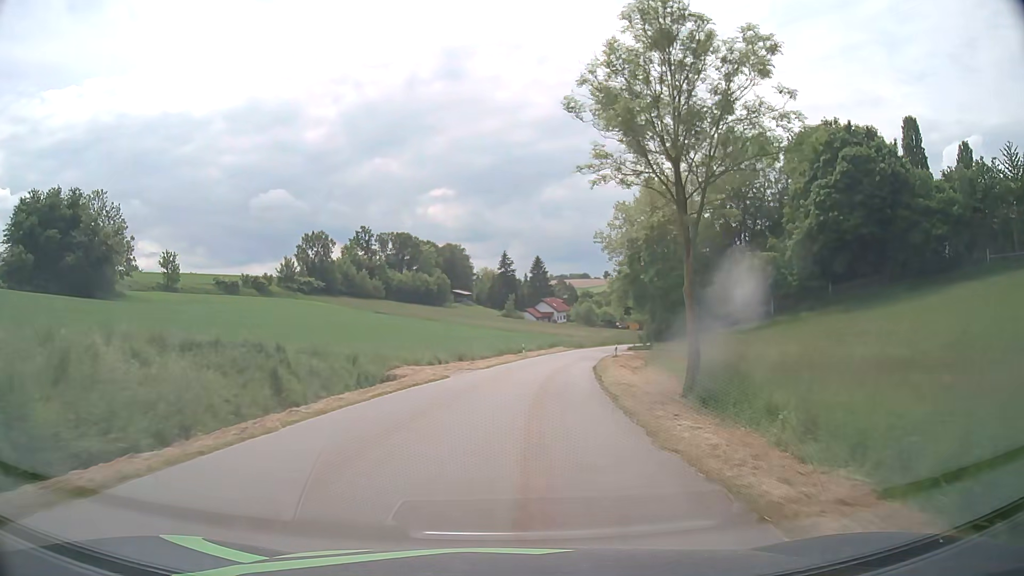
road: tertiary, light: Day
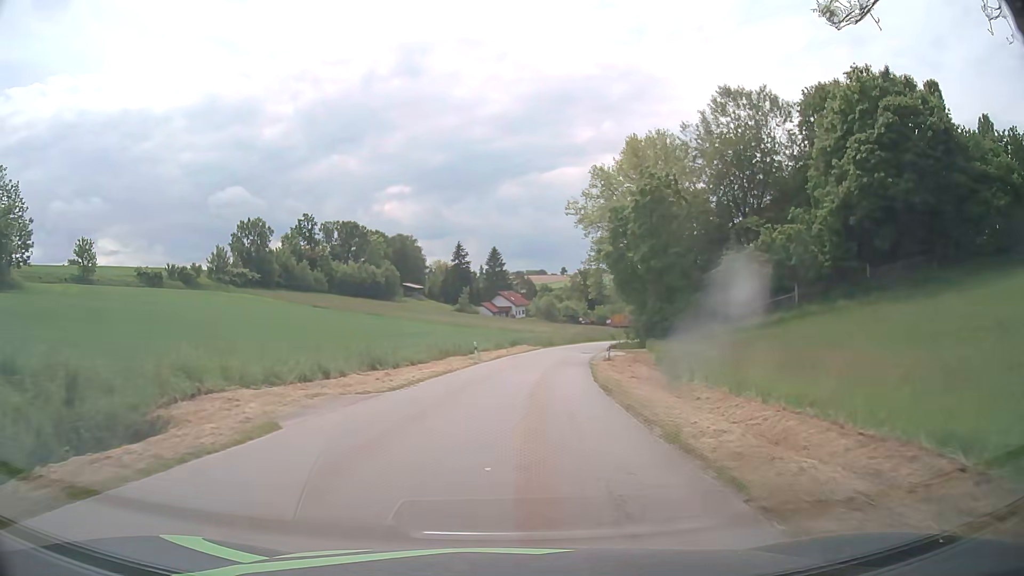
(+0.6, +15.8) m; +4°
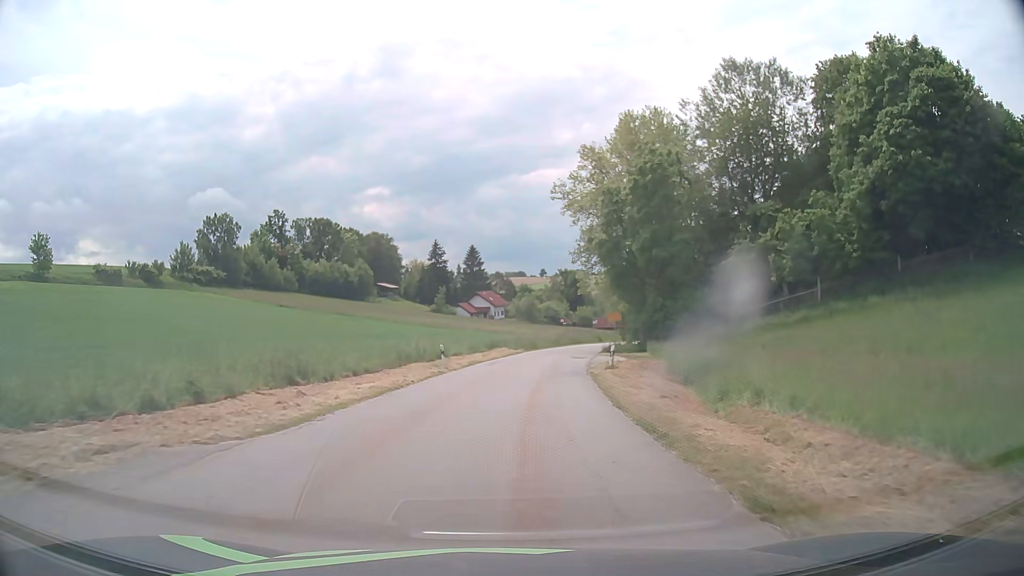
(+0.1, +7.8) m; +1°
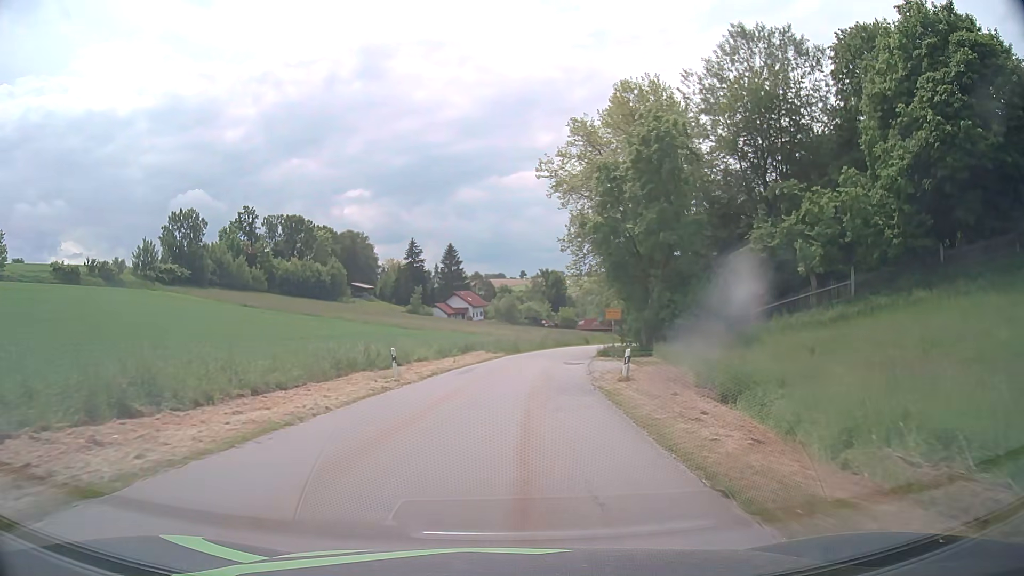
(+0.2, +7.8) m; +2°
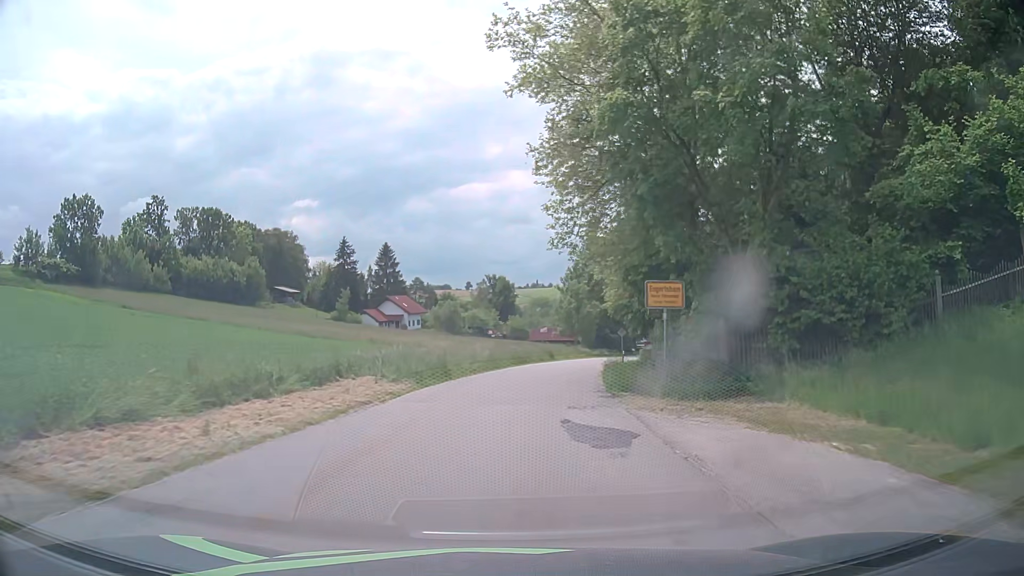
(+0.9, +23.1) m; +4°
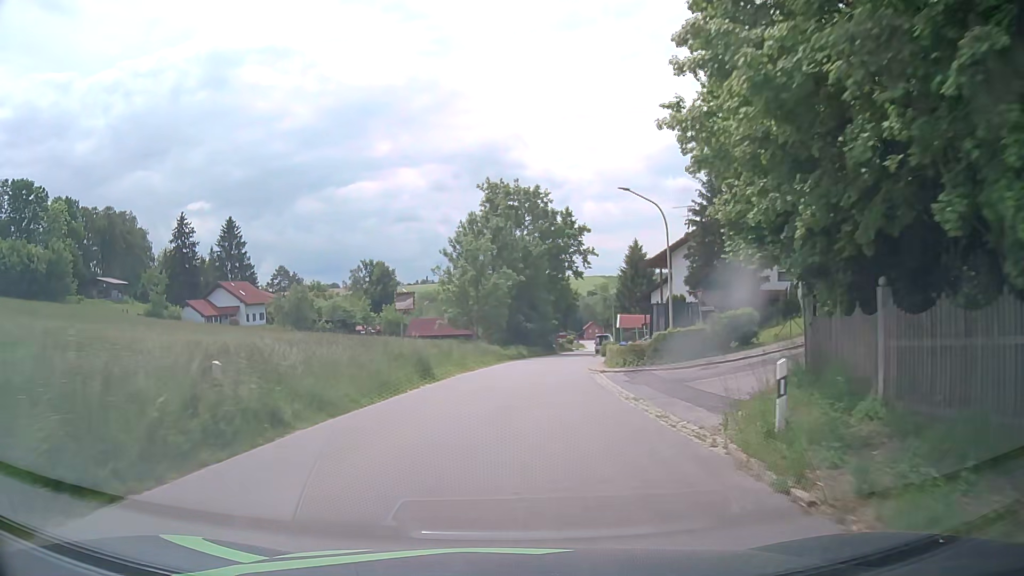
(+3.2, +38.3) m; +9°
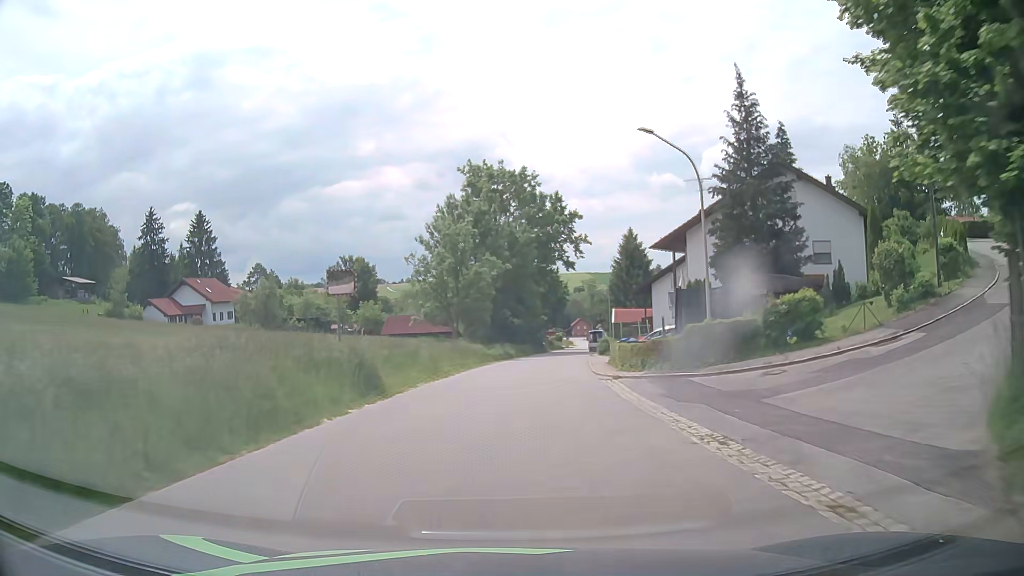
(+0.2, +7.7) m; +2°
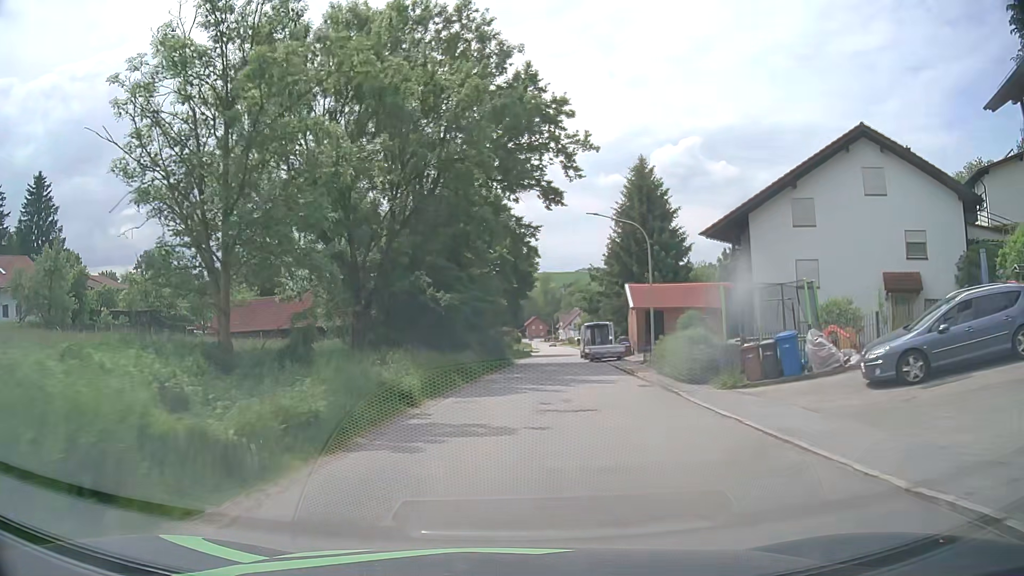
(+0.8, +38.6) m; +4°
(0, +10) (0, +20) (+1, +30) (+2, +40) (+3, +50) (+4, +60) (+7, +69) (+15, +75) (+25, +78) (+34, +83) m
